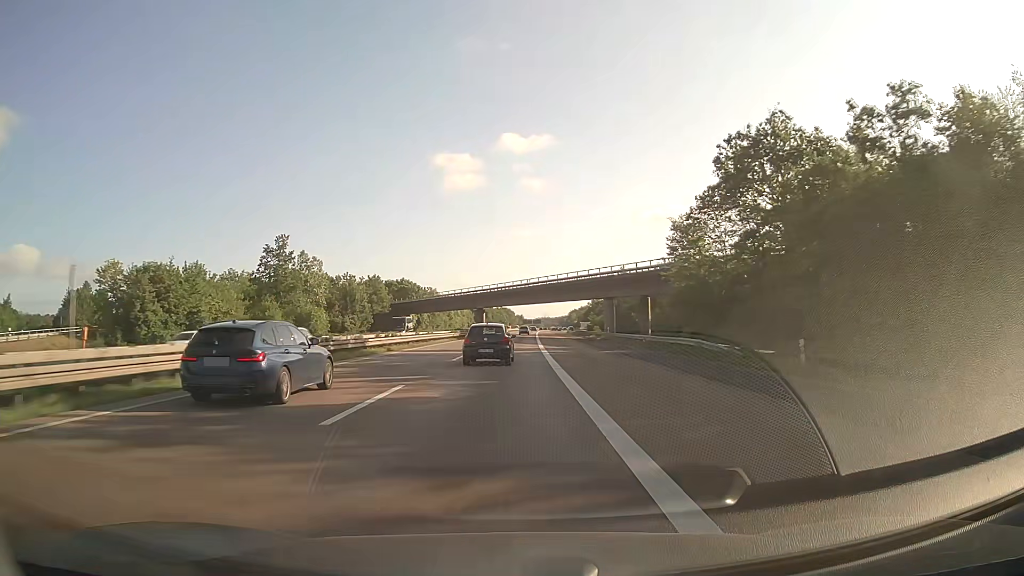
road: motorway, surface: asphalt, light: Day
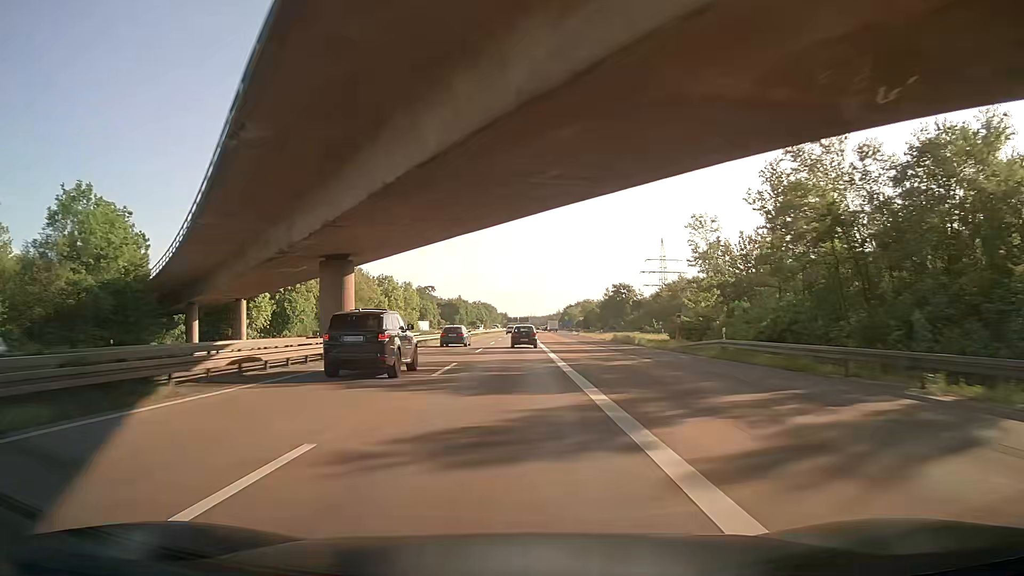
(+1.2, +95.4) m; +1°
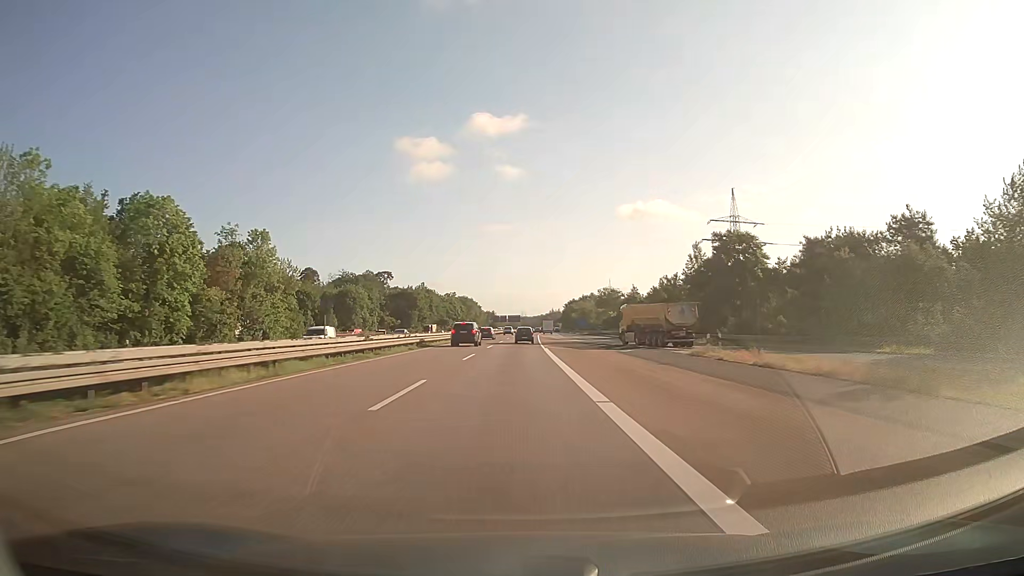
(+1.3, +95.3) m; +1°
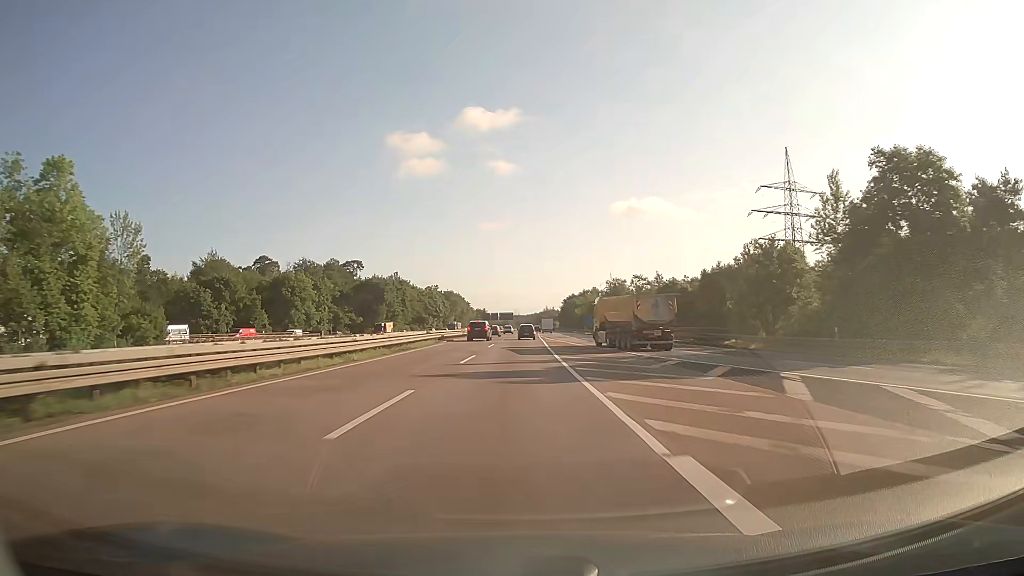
(+0.1, +38.1) m; +1°
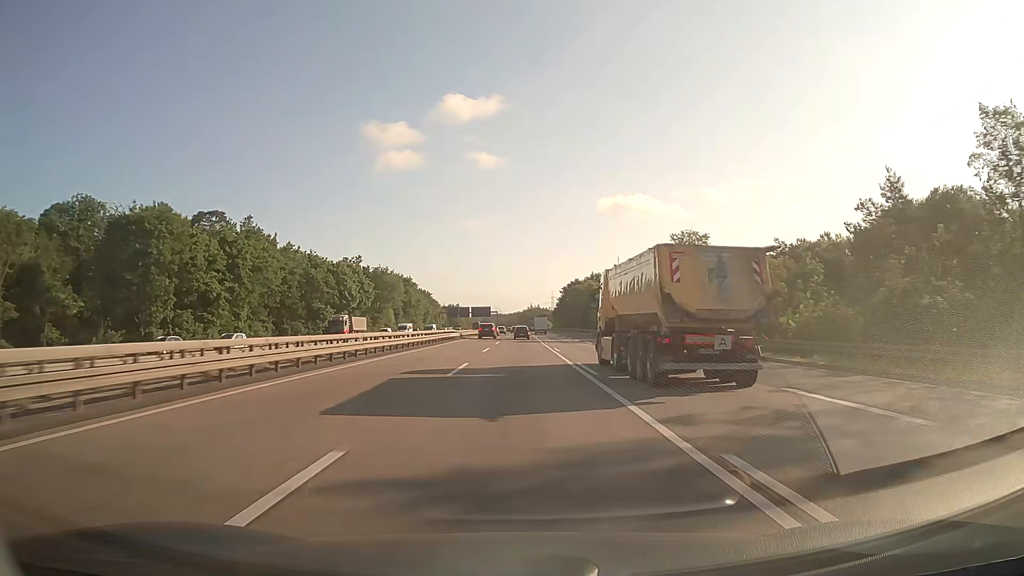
(+1.1, +95.1) m; +1°
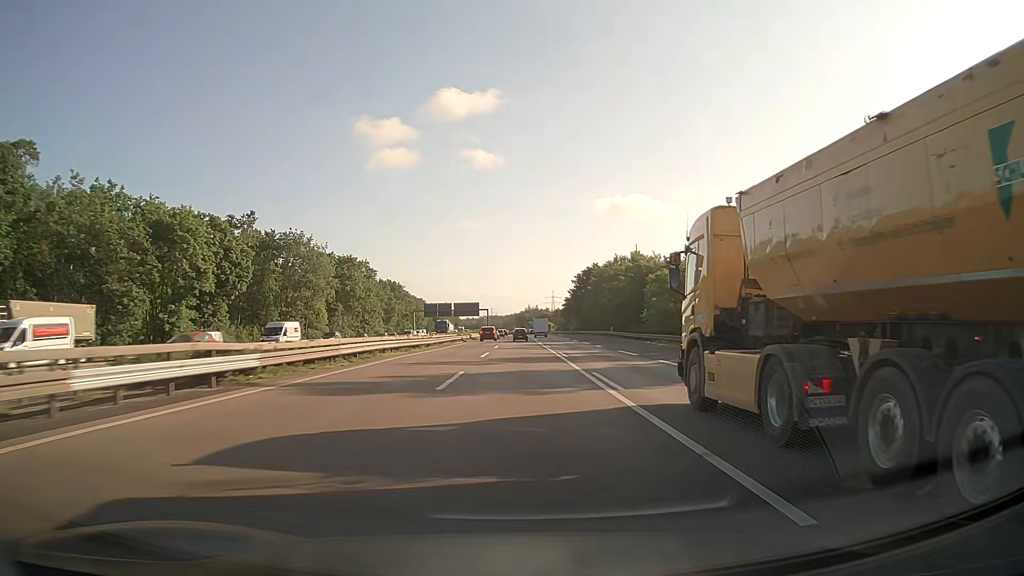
(+0.2, +57.0) m; 0°
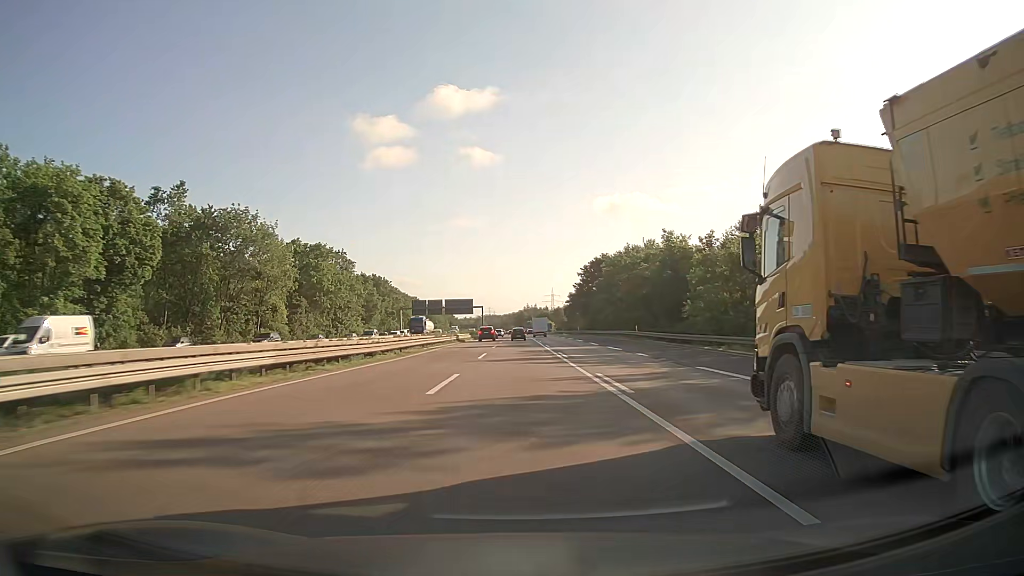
(+0.1, +19.0) m; 0°
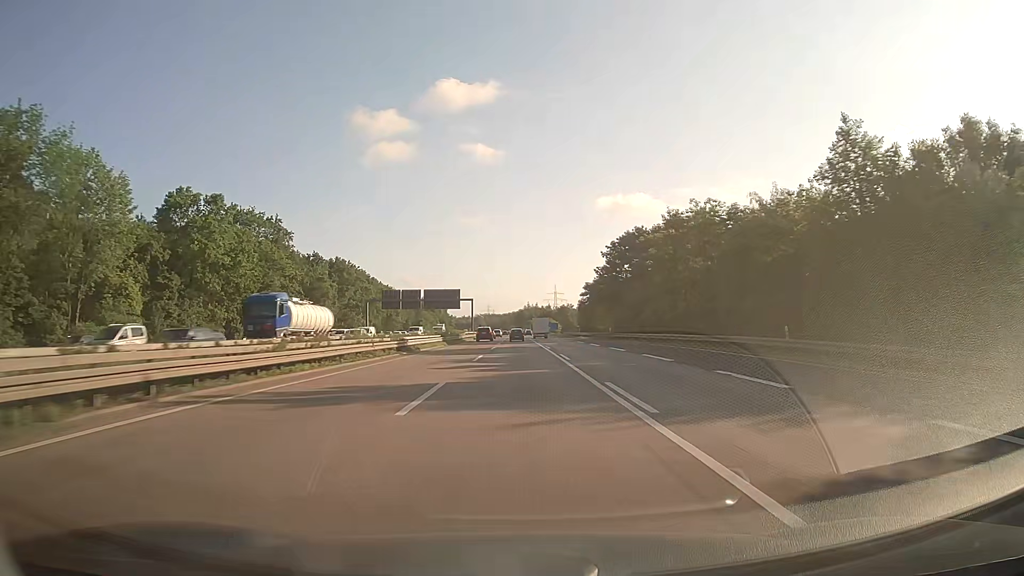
(0.0, +38.0) m; 0°
(0, +10) (0, +20) (0, +30) (0, +40) (0, +50) (0, +60) (0, +70) (0, +80) (0, +90) (0, +100) m
